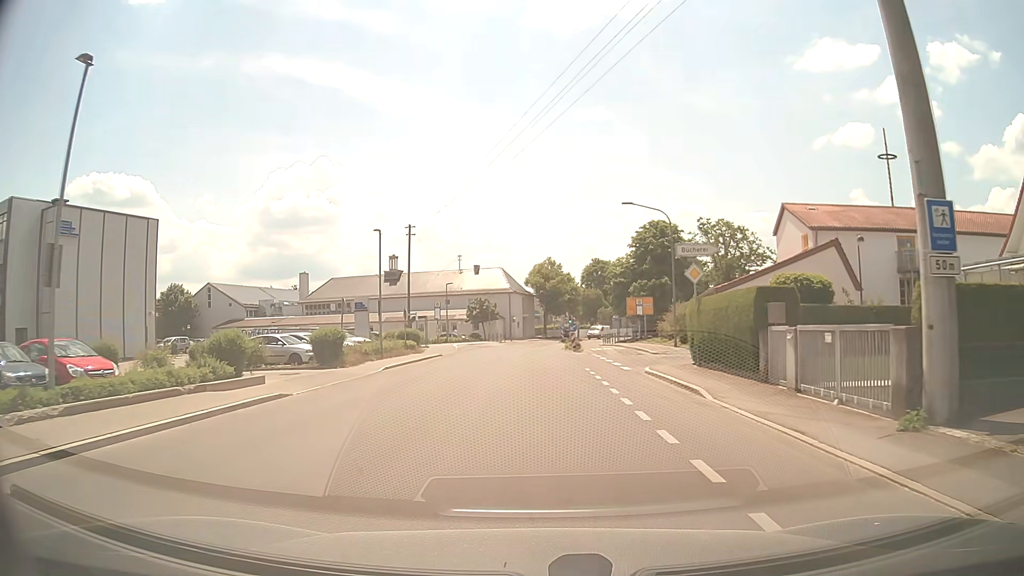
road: tertiary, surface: asphalt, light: Day
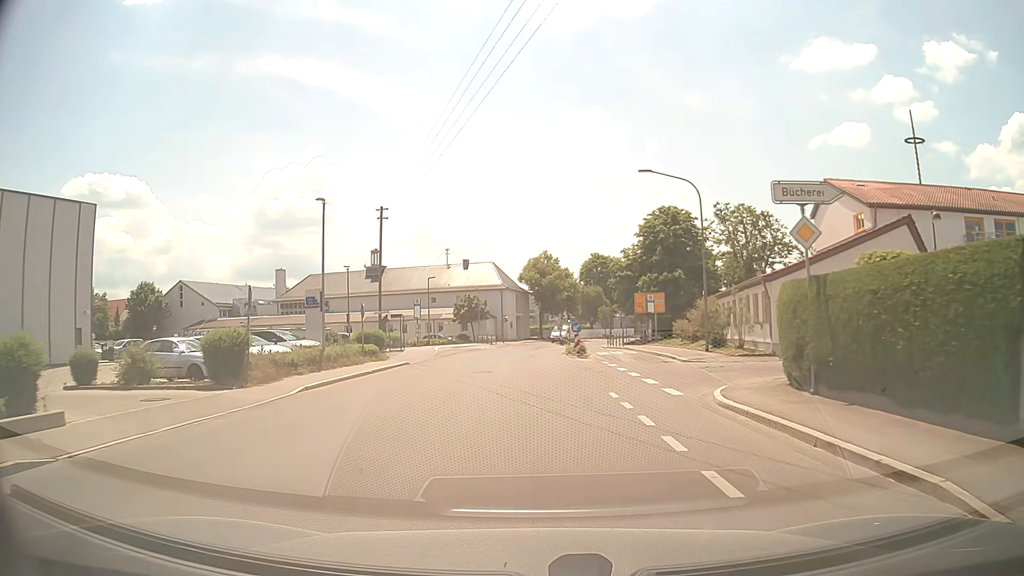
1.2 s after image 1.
(0.0, +8.6) m; 0°
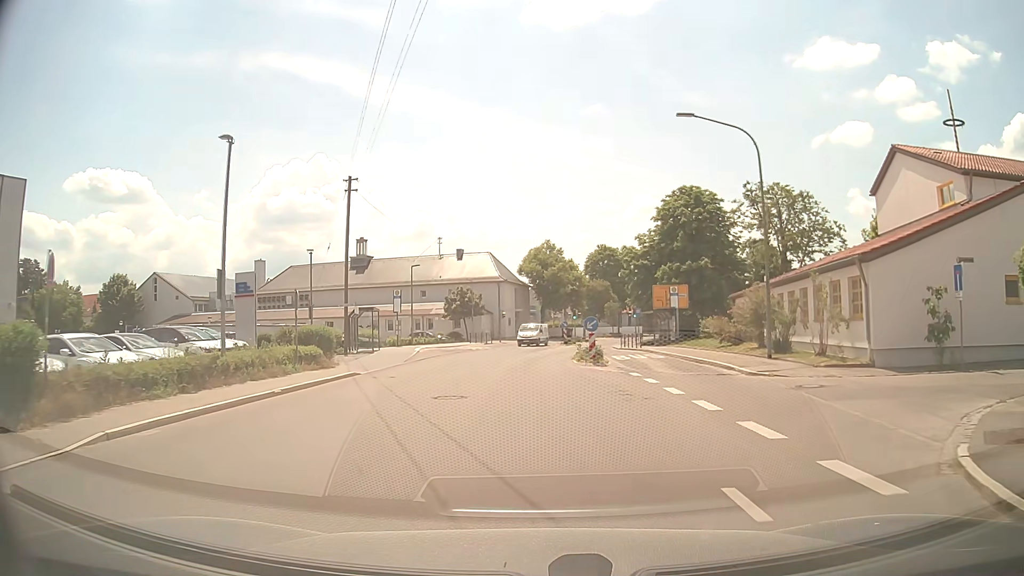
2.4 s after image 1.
(0.0, +8.6) m; 0°
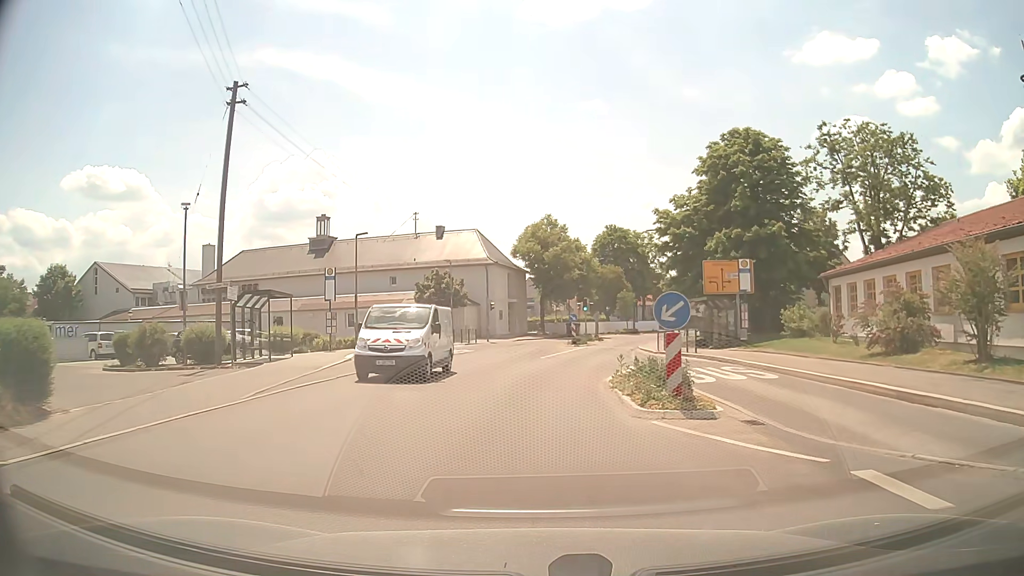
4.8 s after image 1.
(0.0, +15.5) m; 0°
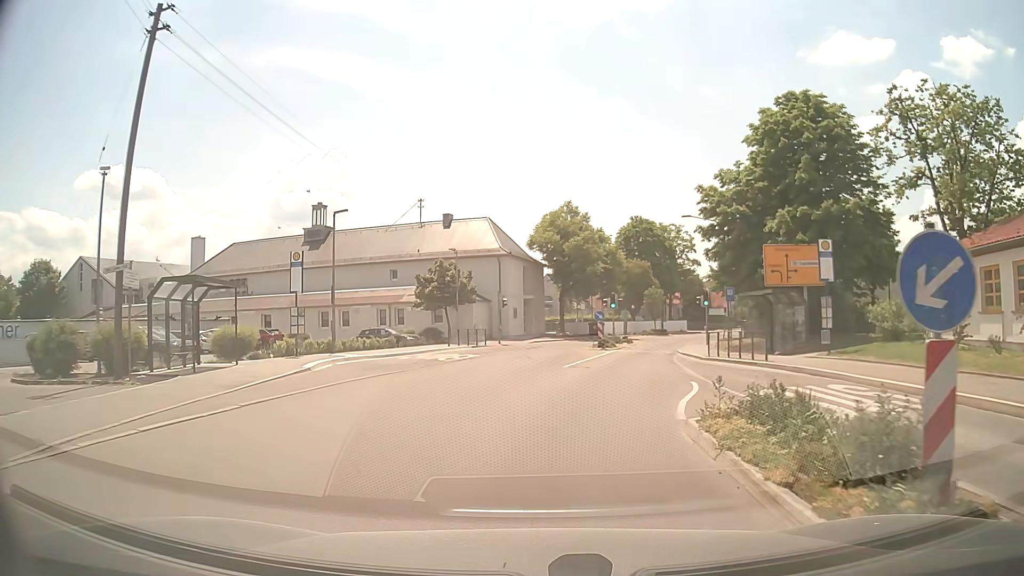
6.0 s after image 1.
(-0.1, +7.0) m; -2°
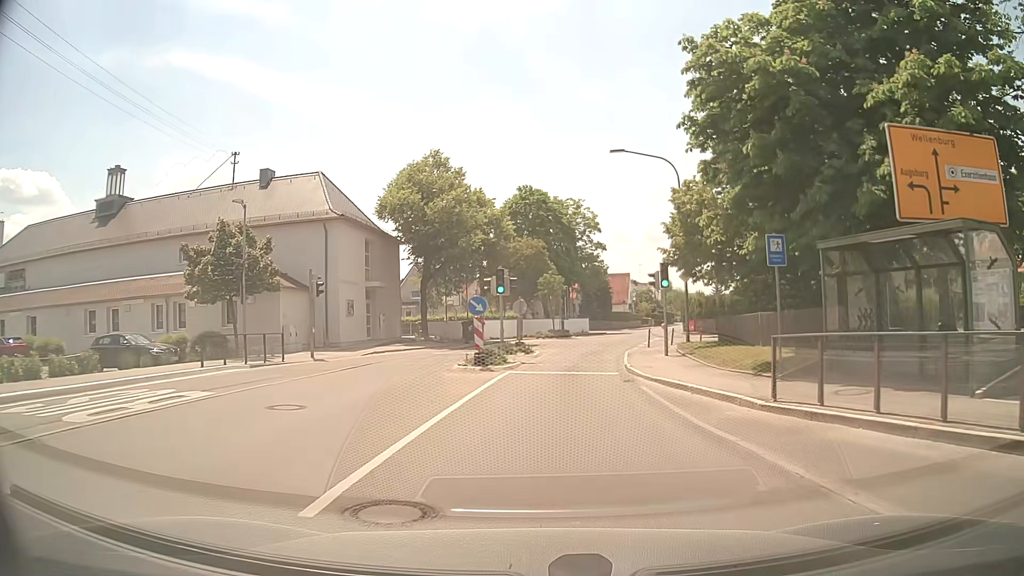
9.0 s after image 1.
(+1.6, +17.9) m; +11°
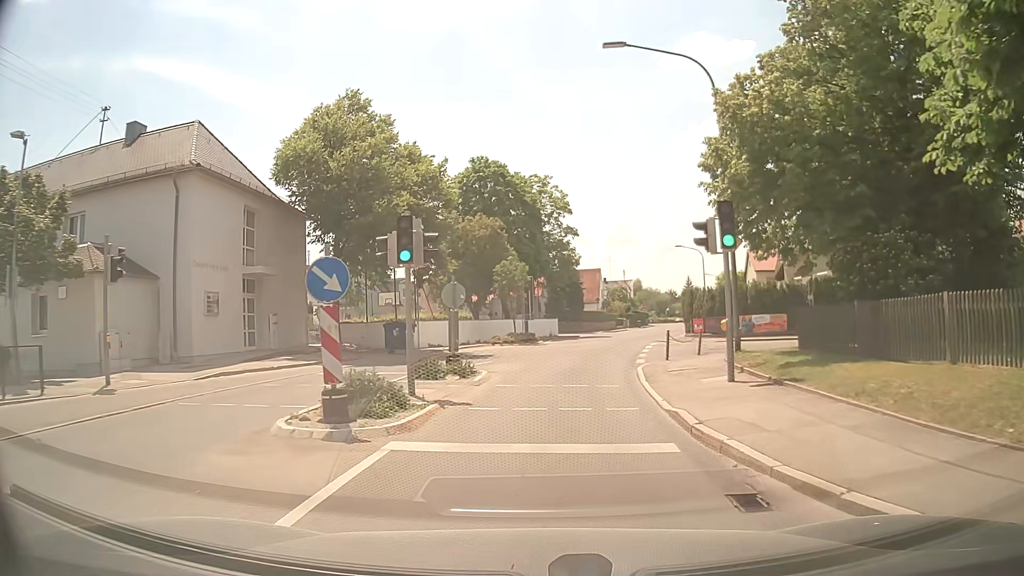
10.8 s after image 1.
(+0.3, +12.0) m; +3°
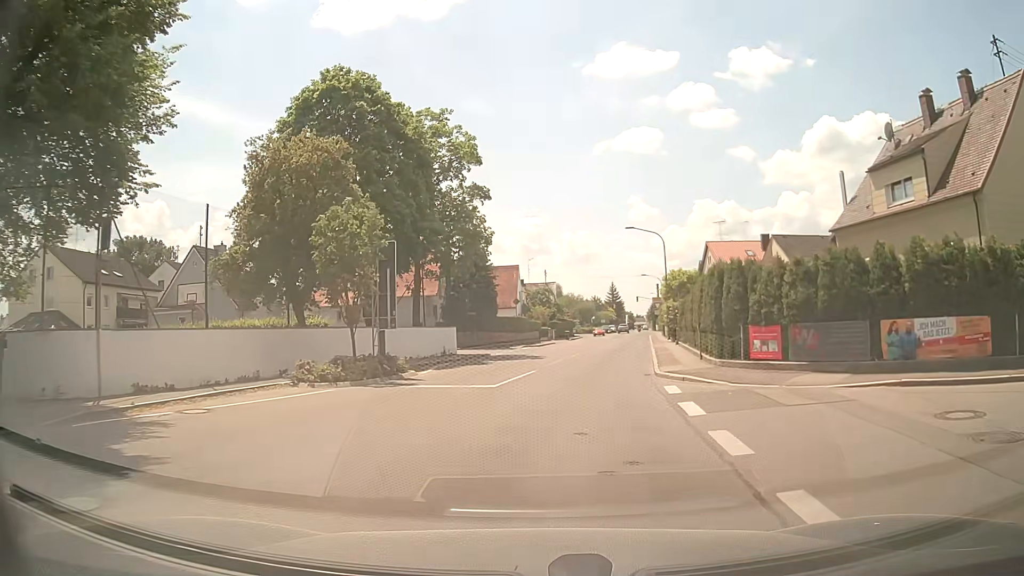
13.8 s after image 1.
(+1.2, +20.3) m; +7°
(0, +10) (+2, +20) (+3, +30) (+5, +40) (+7, +49) (+9, +59) (+10, +69) (+11, +79) (+12, +89) (+13, +99) m
